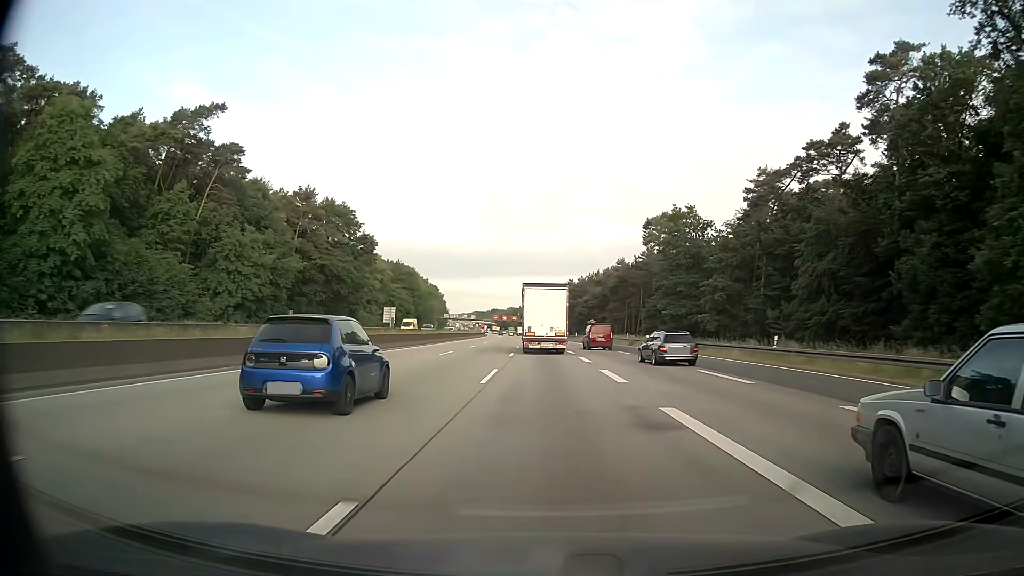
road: motorway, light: Day
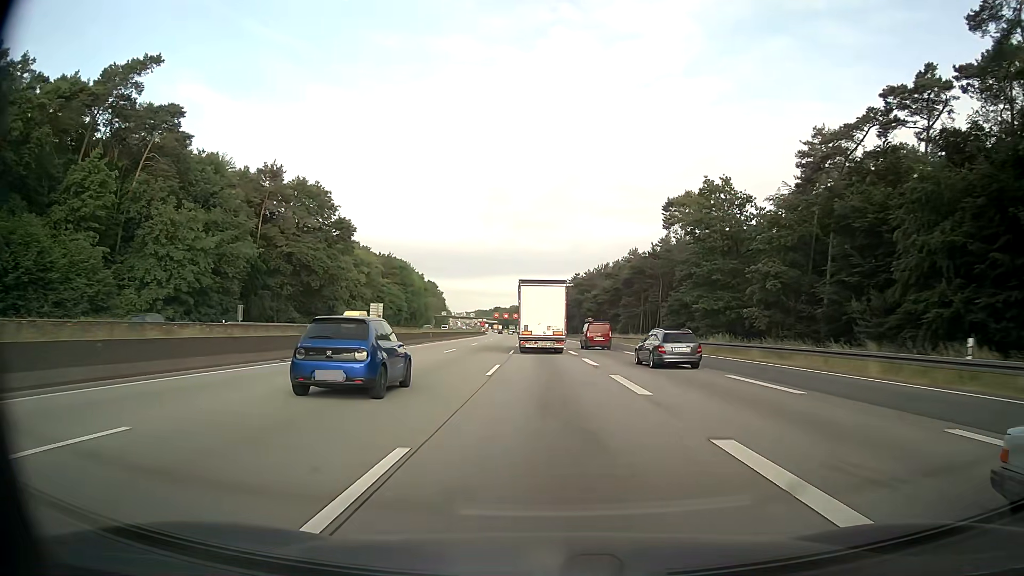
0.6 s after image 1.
(-0.1, +15.7) m; 0°
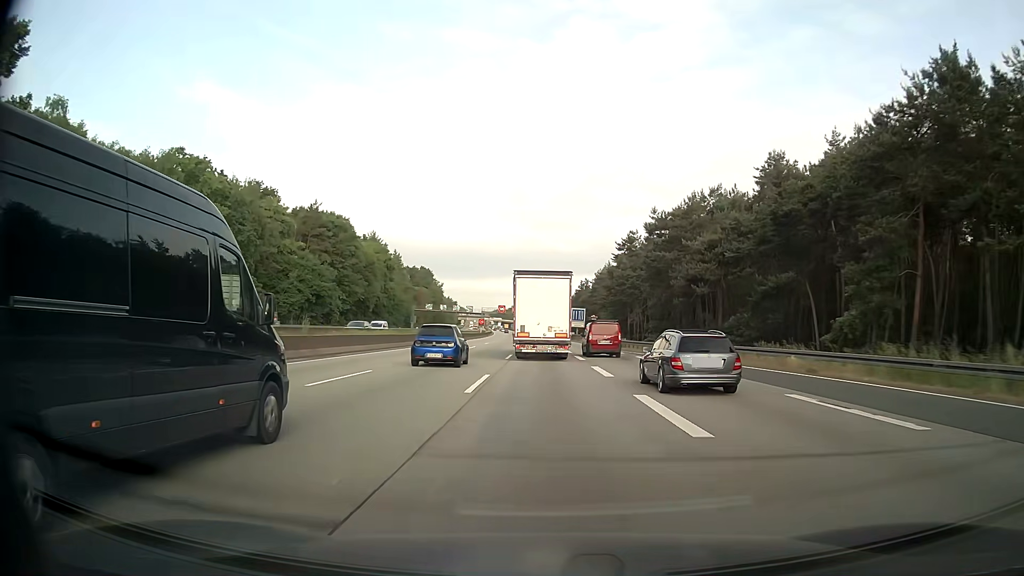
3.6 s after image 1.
(-1.4, +77.3) m; -2°
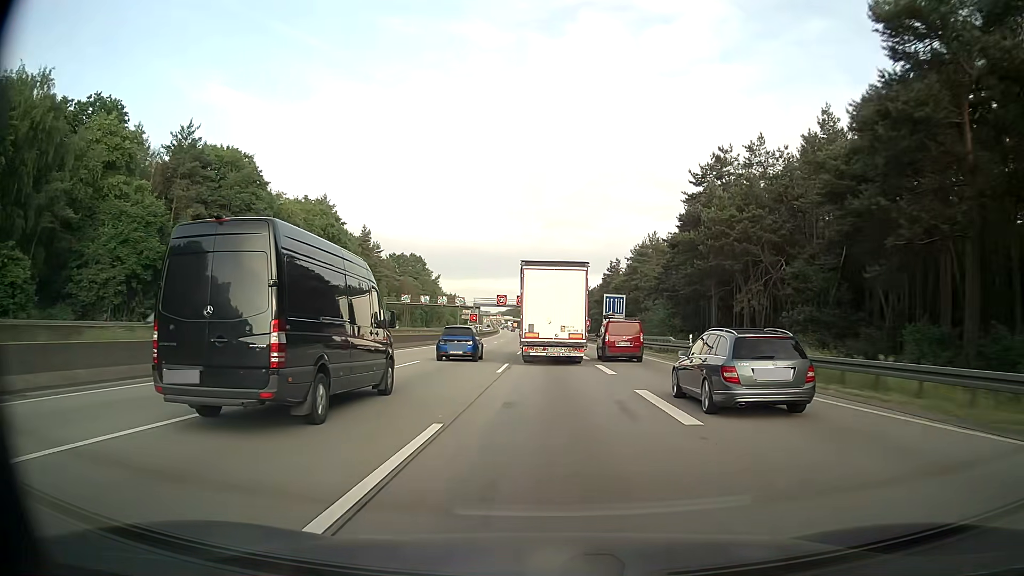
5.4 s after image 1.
(-0.4, +46.9) m; -1°
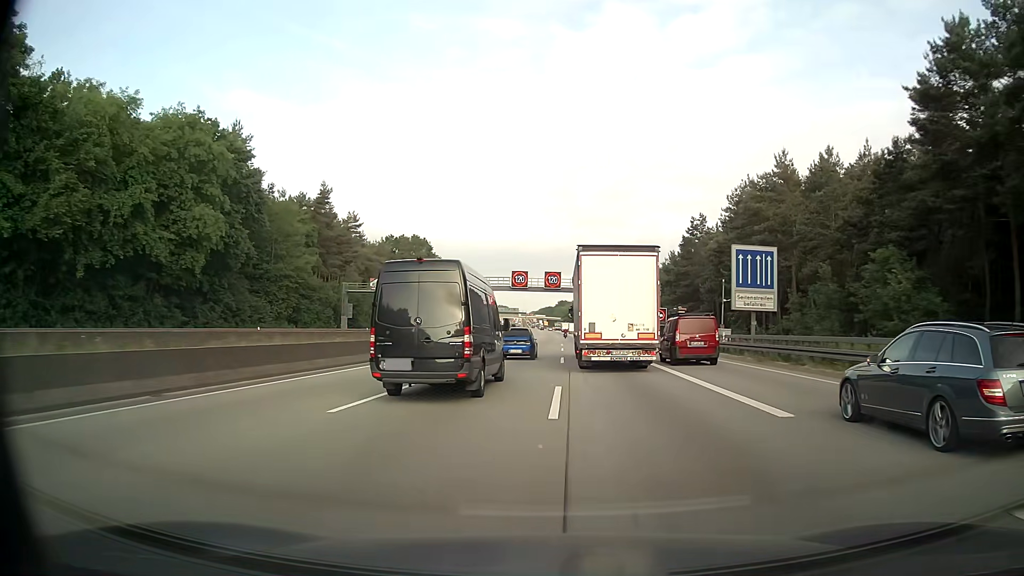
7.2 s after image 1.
(-1.3, +47.5) m; -3°
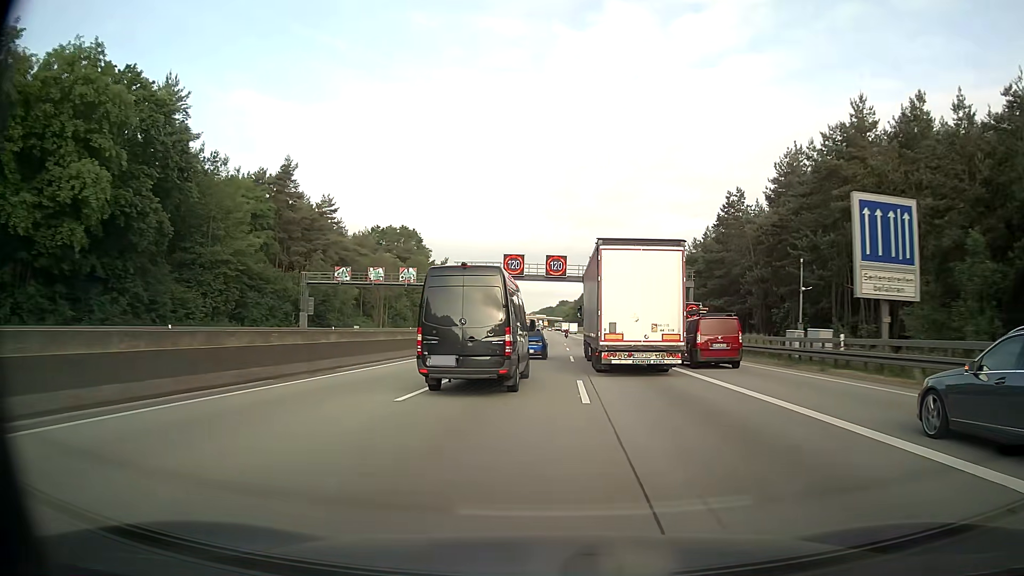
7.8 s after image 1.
(-0.1, +16.0) m; 0°
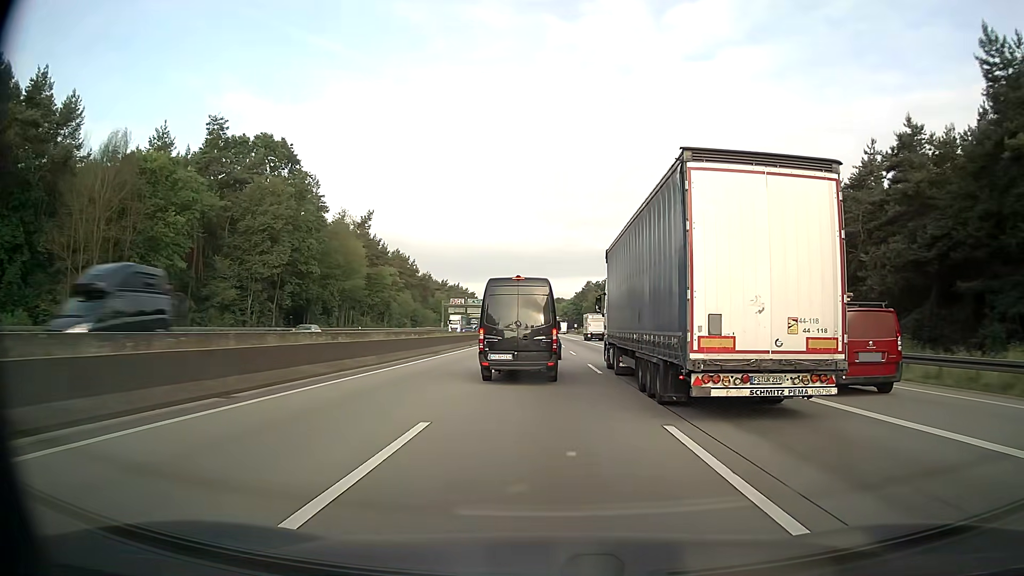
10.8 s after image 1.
(+0.8, +81.2) m; 0°
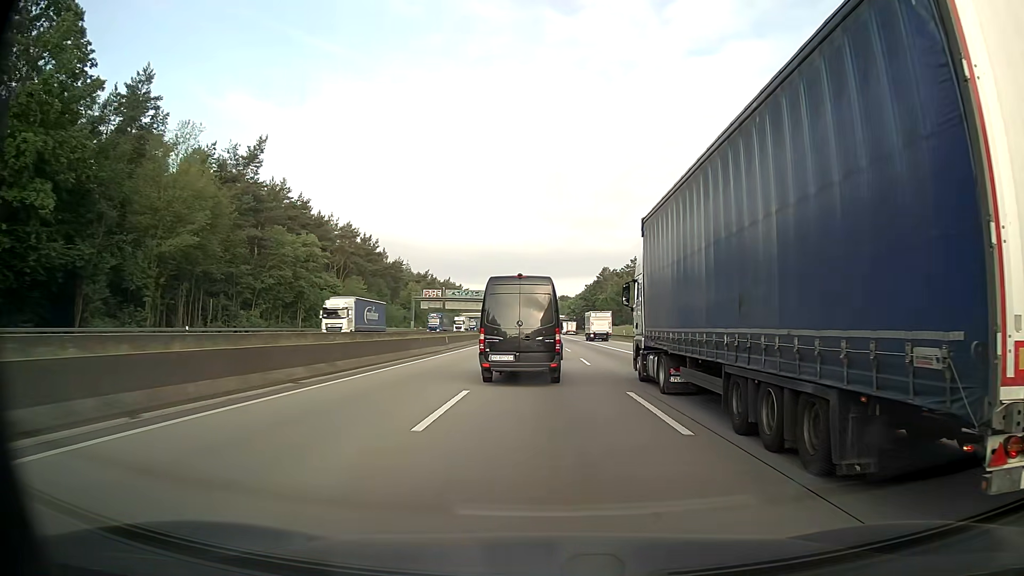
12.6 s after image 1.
(+0.1, +48.9) m; 0°
(0, +10) (0, +20) (0, +30) (0, +40) (0, +50) (0, +60) (-1, +70) (-1, +80) (-1, +90) (-1, +100) m
